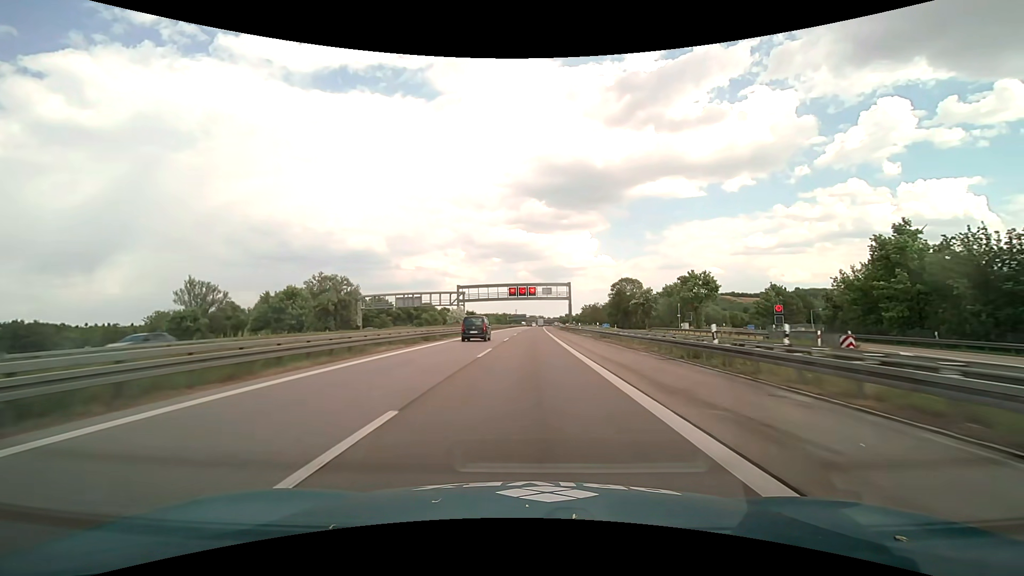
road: motorway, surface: asphalt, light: Day
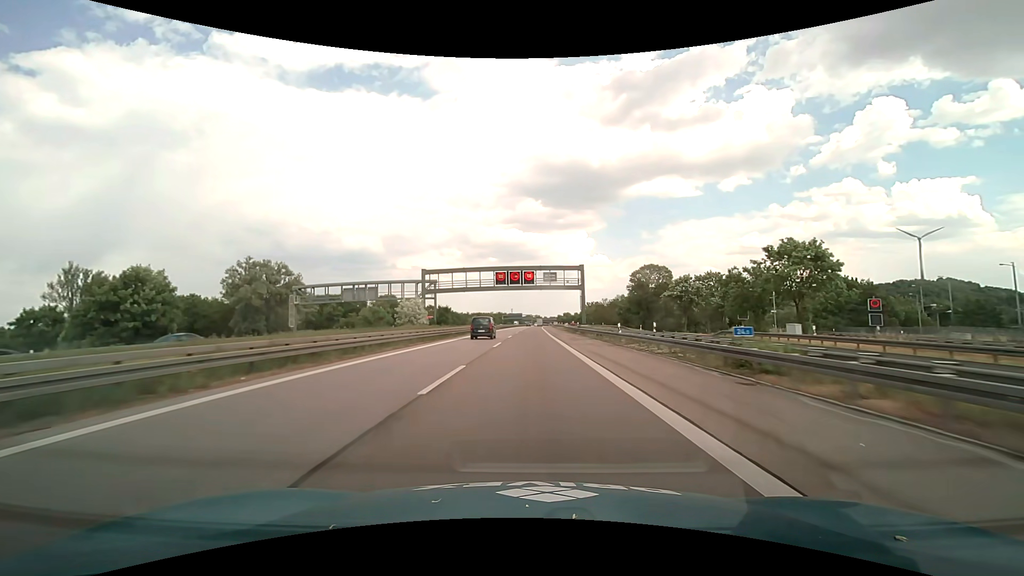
(+0.1, +28.2) m; 0°
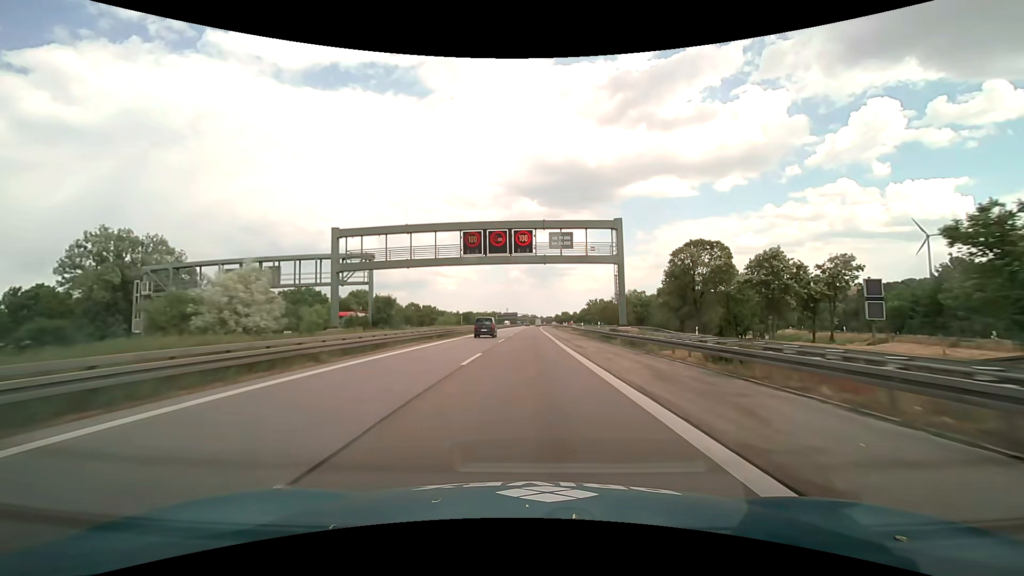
(+0.1, +29.2) m; 0°
(0, +10) (0, +20) (0, +30) (0, +40) (0, +50) (0, +60) (0, +70) (0, +80) (+1, +90) (+1, +100) m
